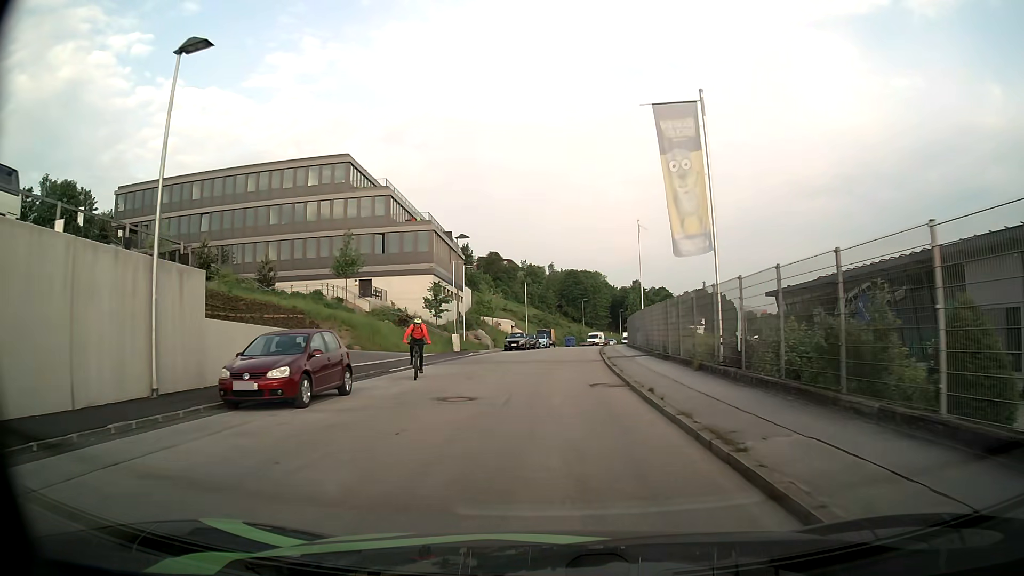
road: residential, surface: asphalt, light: Day
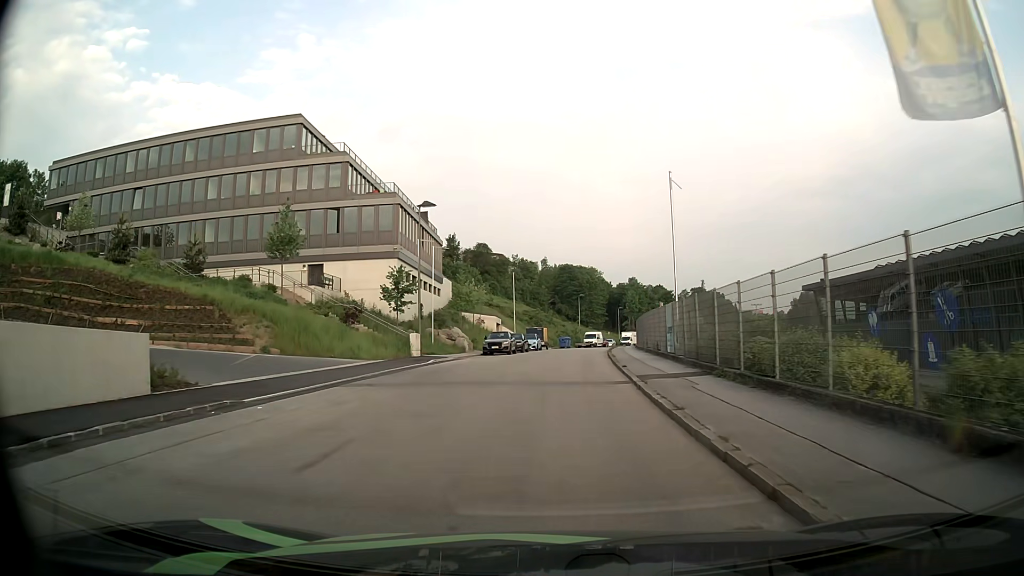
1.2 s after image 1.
(0.0, +12.1) m; 0°
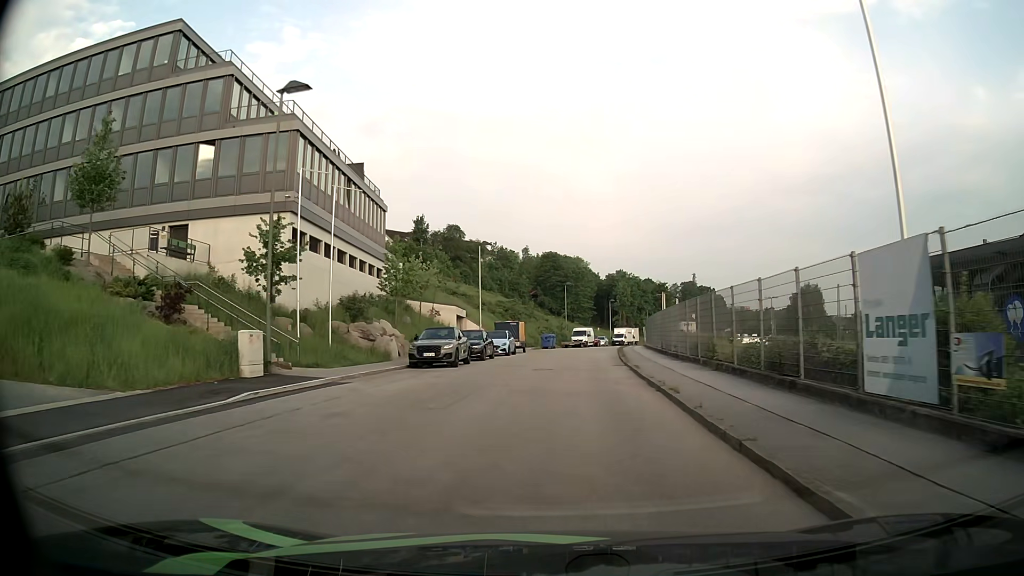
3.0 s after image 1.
(+0.2, +18.4) m; +2°
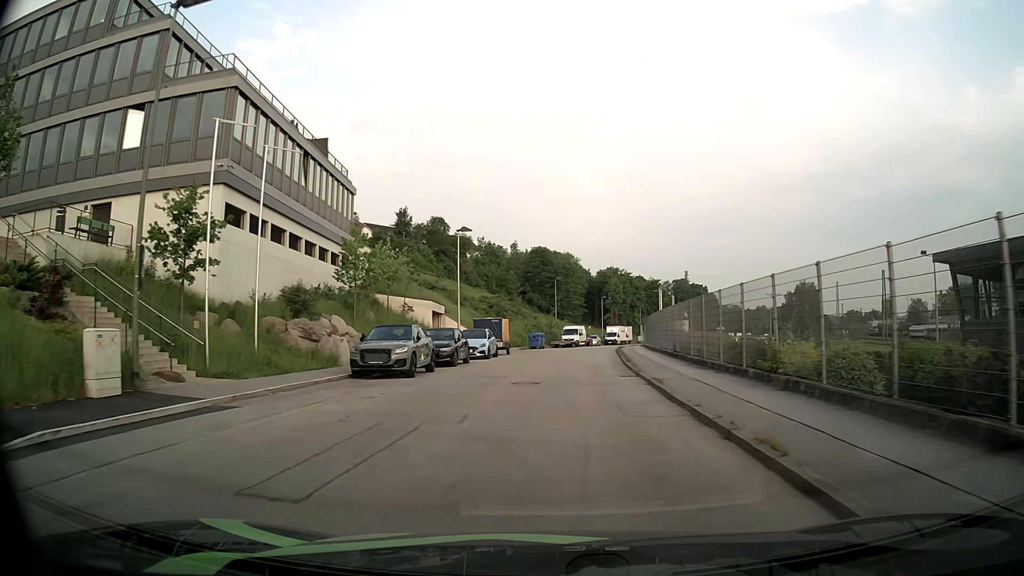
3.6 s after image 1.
(0.0, +6.2) m; 0°
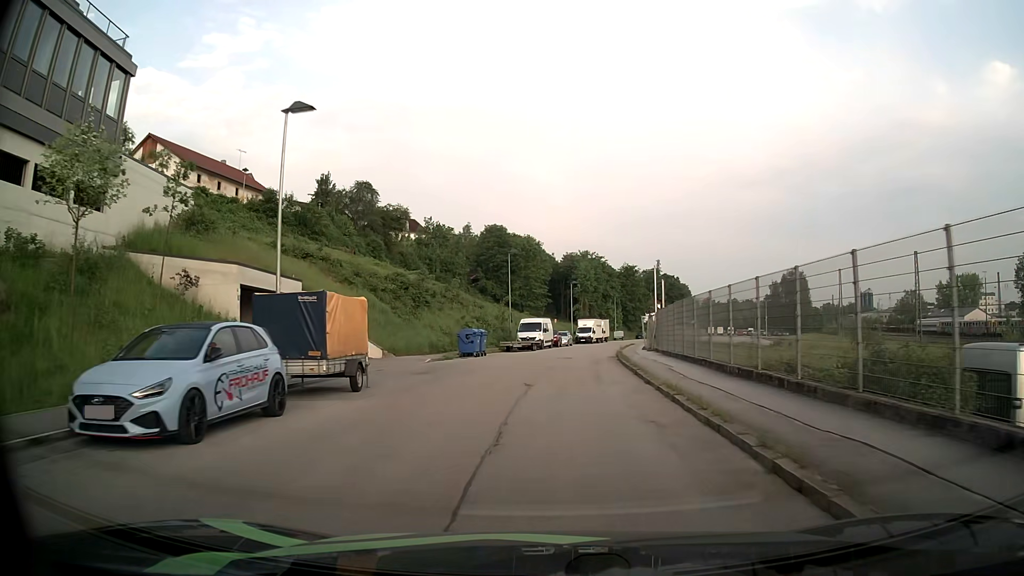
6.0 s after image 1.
(+1.0, +24.6) m; +3°
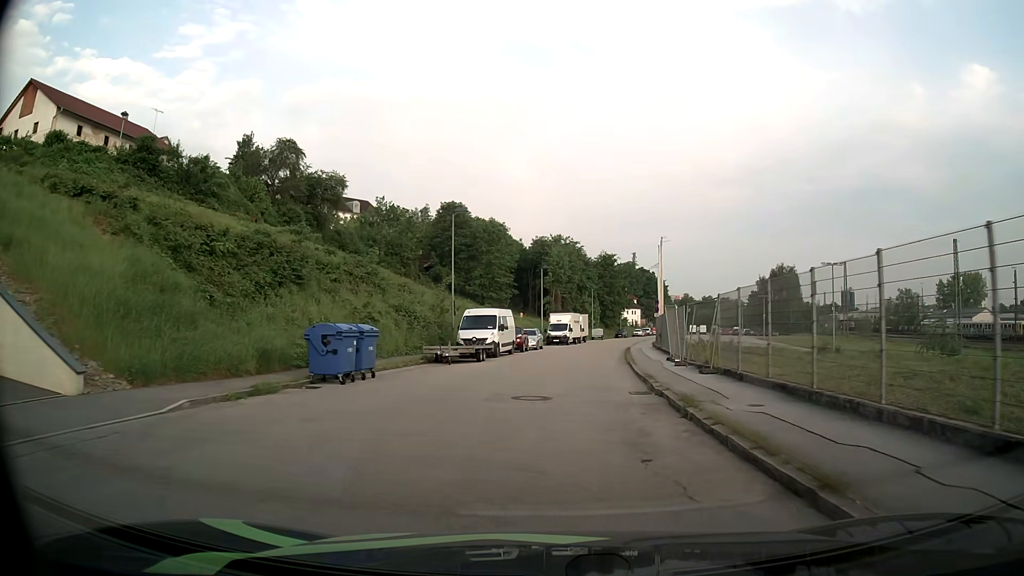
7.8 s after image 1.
(+0.4, +18.7) m; +2°
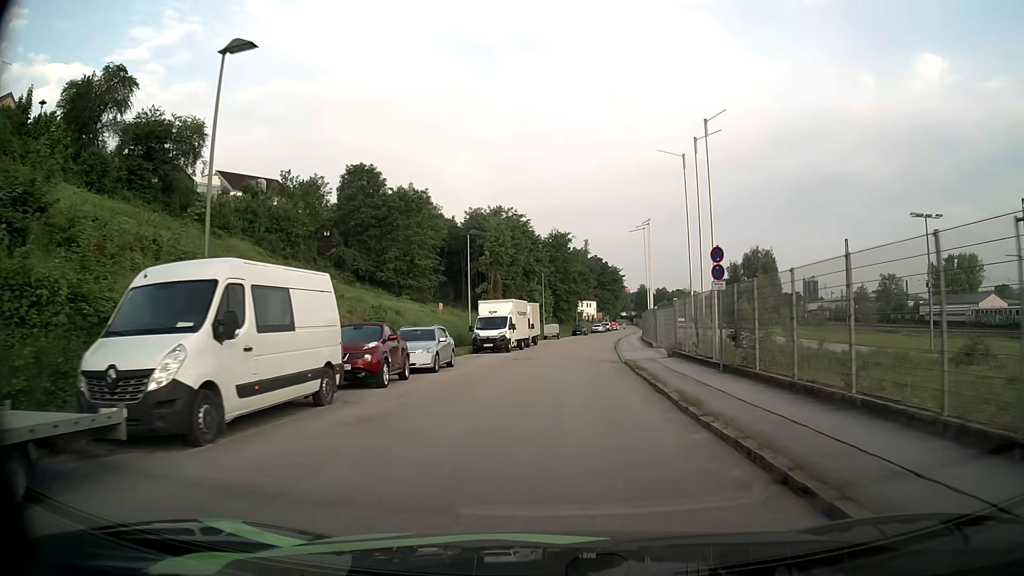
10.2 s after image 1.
(+1.4, +24.7) m; +6°
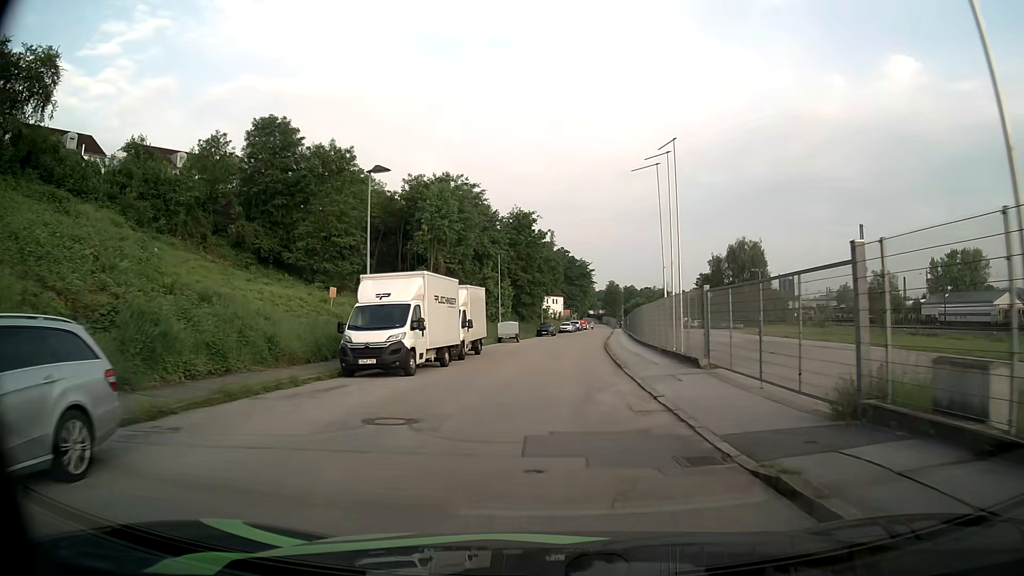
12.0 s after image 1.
(+0.5, +18.8) m; +3°
(0, +10) (+1, +20) (+1, +30) (+2, +40) (+3, +50) (+4, +60) (+5, +70) (+6, +80) (+7, +90) (+8, +100) m
